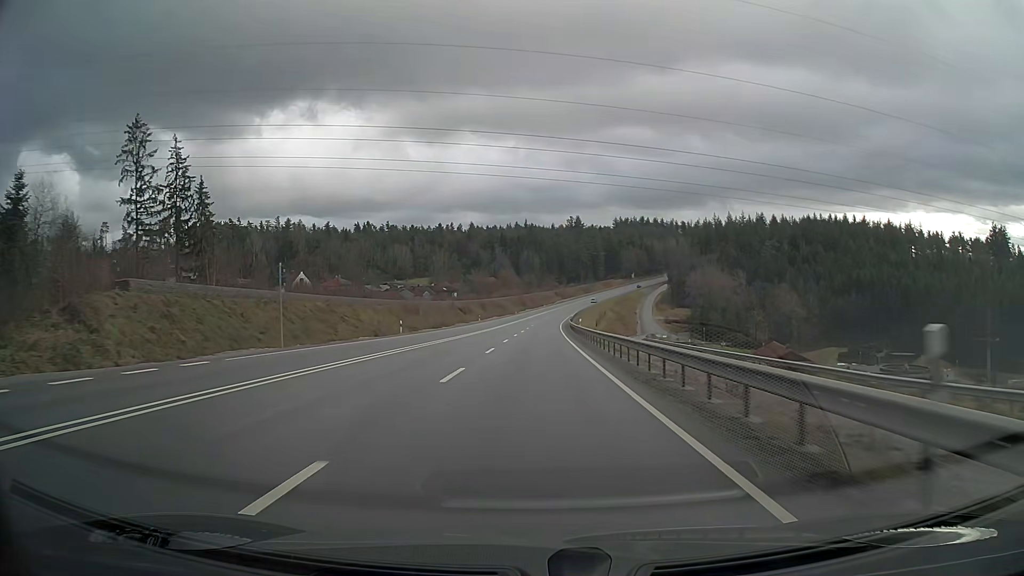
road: primary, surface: asphalt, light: Day
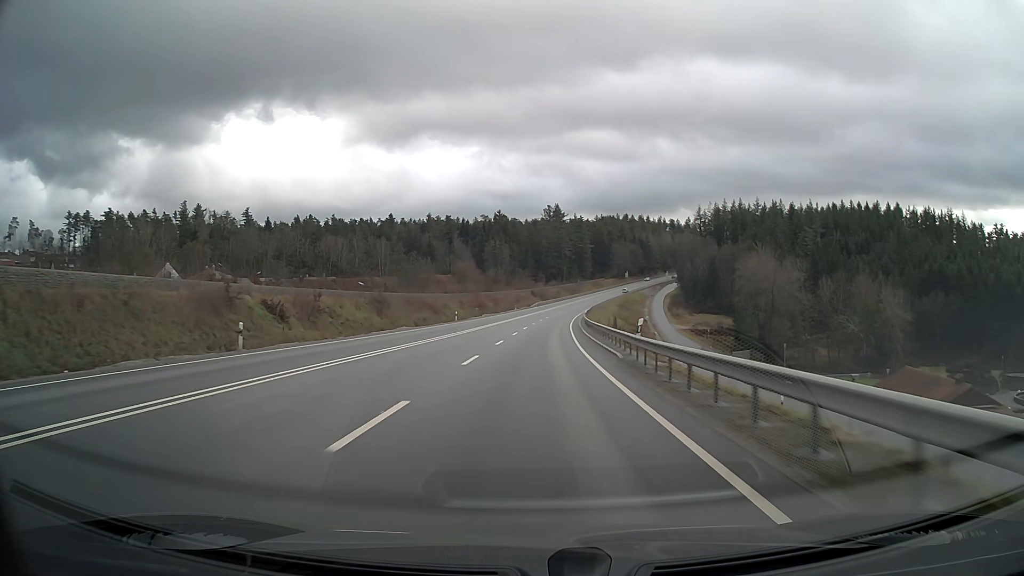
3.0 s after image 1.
(+1.5, +78.9) m; +2°
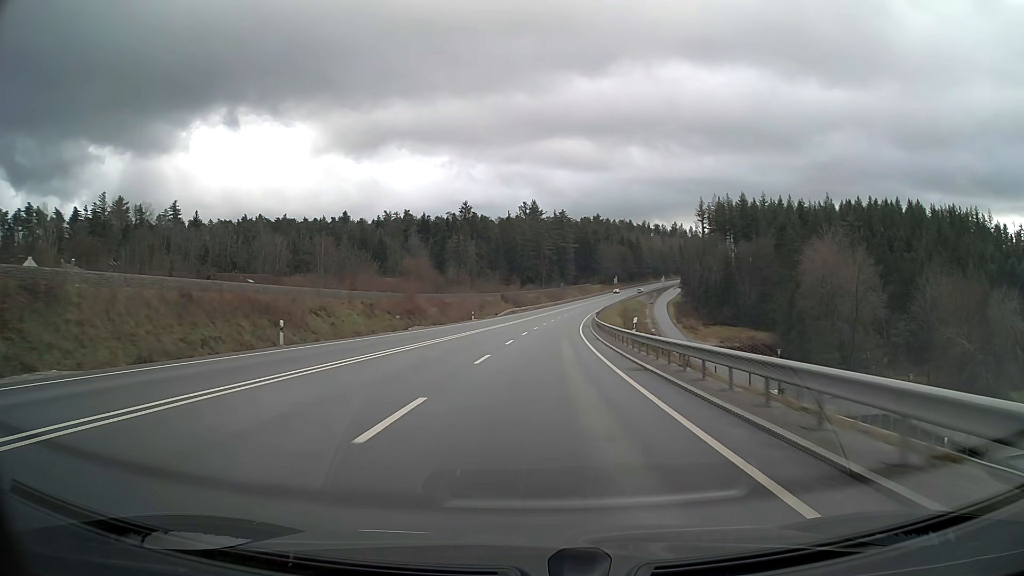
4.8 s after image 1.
(+0.9, +47.3) m; +2°
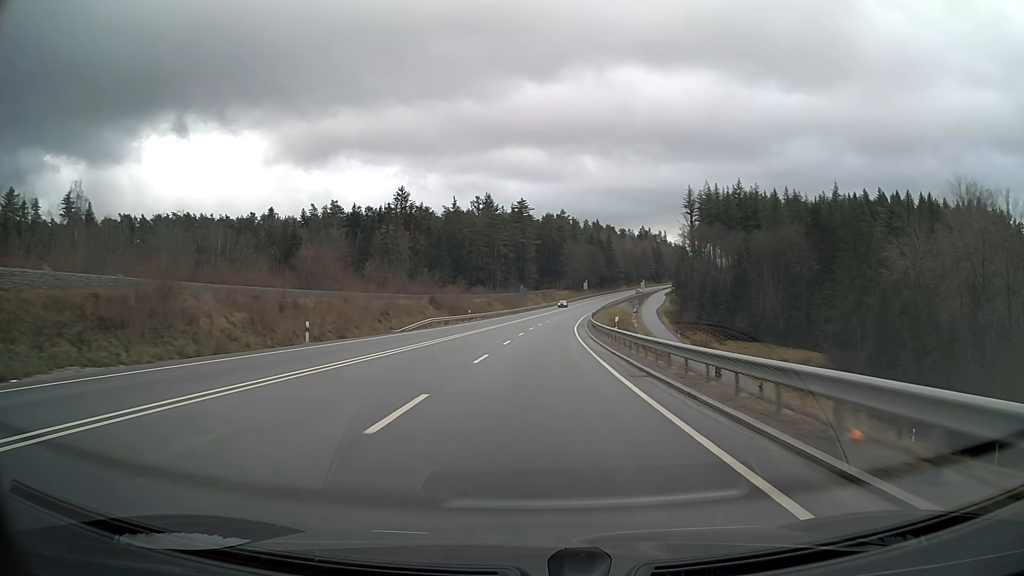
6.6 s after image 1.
(+1.4, +47.1) m; +4°
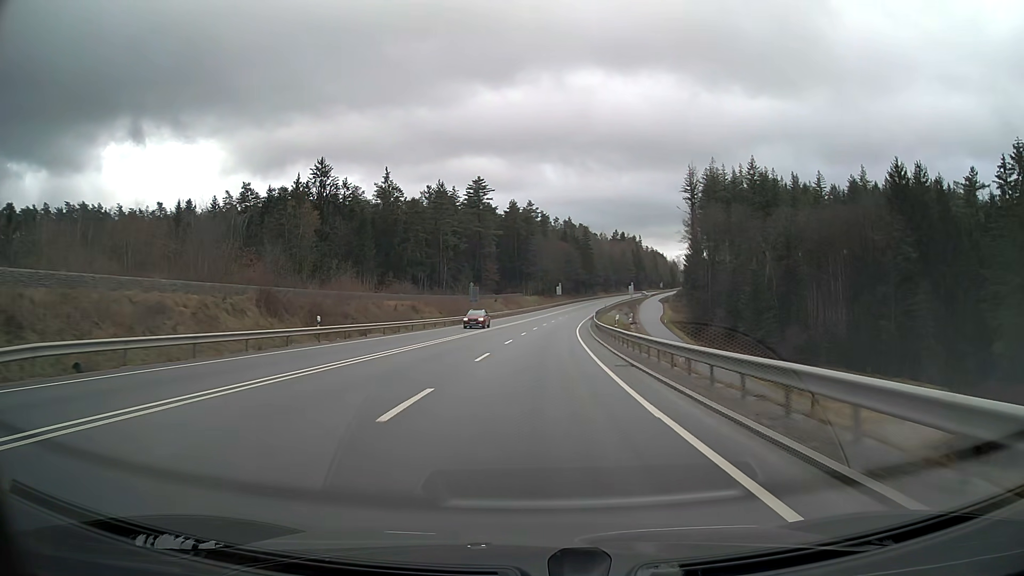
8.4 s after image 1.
(+1.2, +47.0) m; +3°
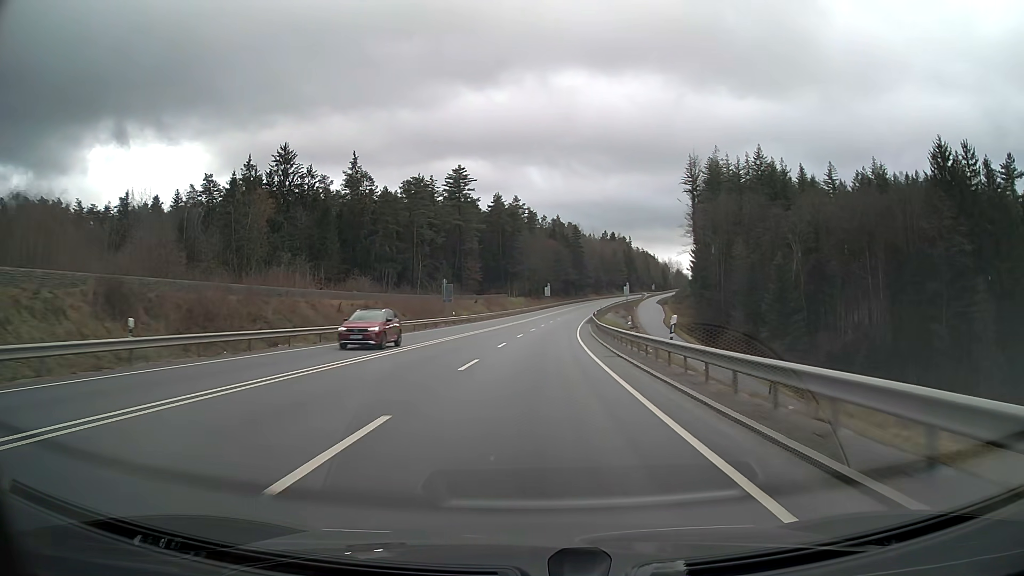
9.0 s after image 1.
(+0.2, +15.6) m; +1°
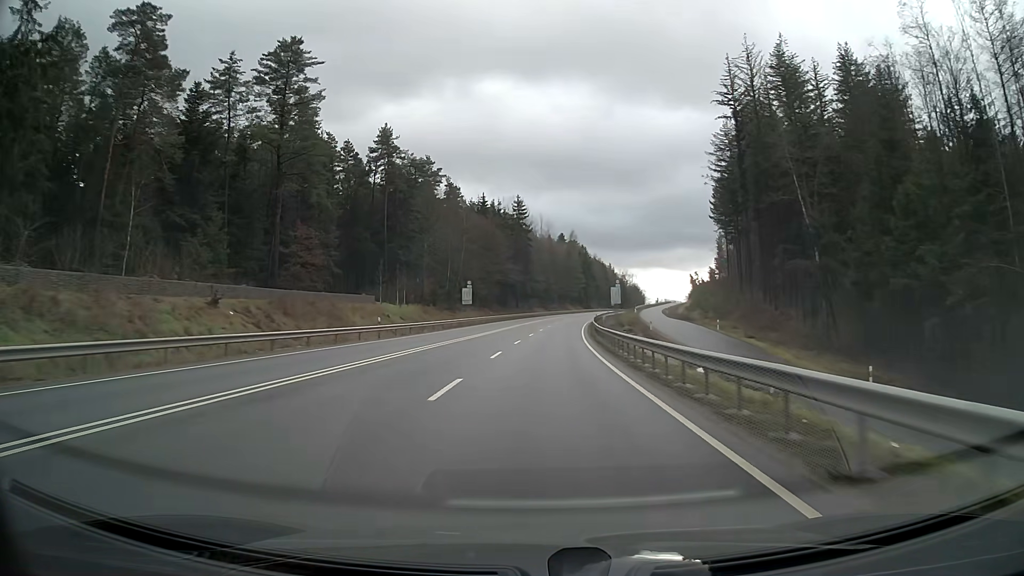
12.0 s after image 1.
(+3.7, +77.9) m; +5°
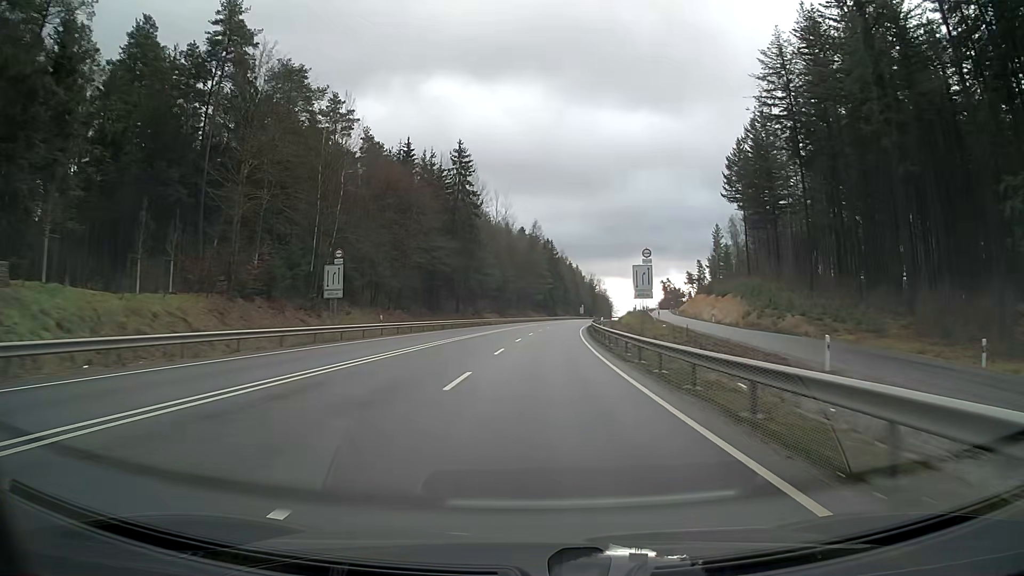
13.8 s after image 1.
(+1.4, +46.8) m; +4°
(0, +10) (0, +20) (+1, +30) (+1, +40) (+2, +50) (+2, +60) (+3, +70) (+4, +80) (+5, +90) (+6, +100) m
